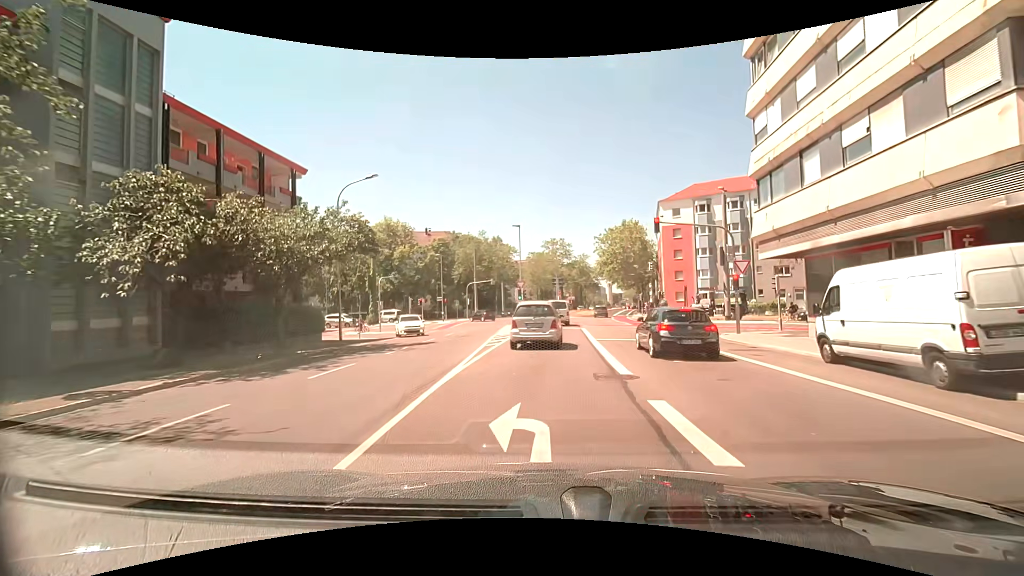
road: secondary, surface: asphalt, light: Day
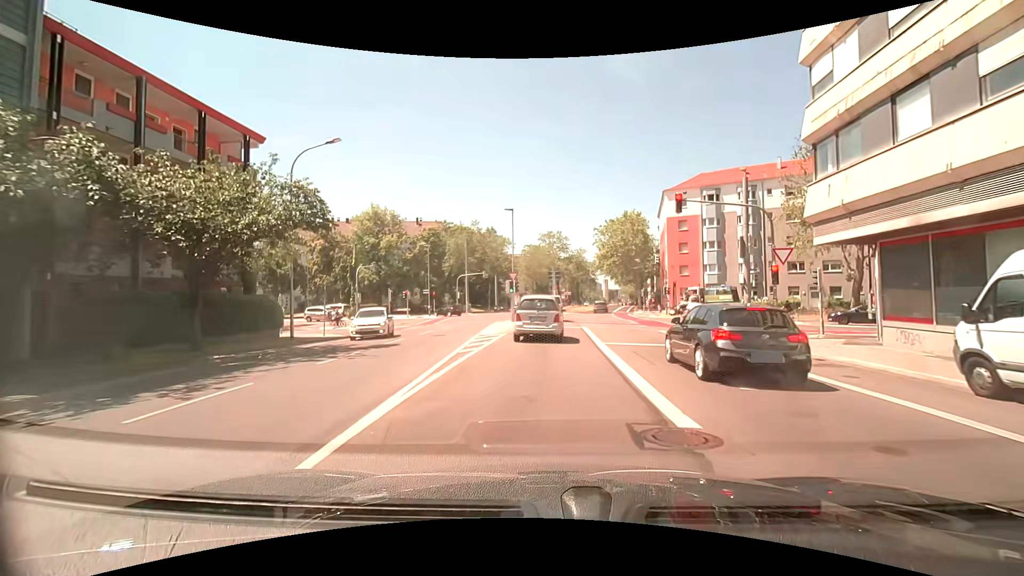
(0.0, +4.9) m; +2°
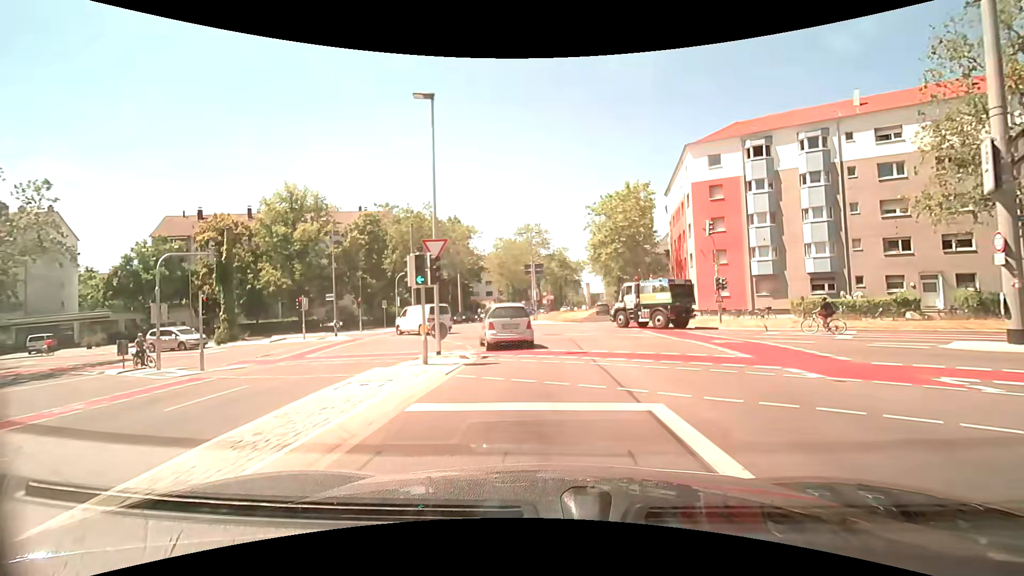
(0.0, +21.0) m; +2°
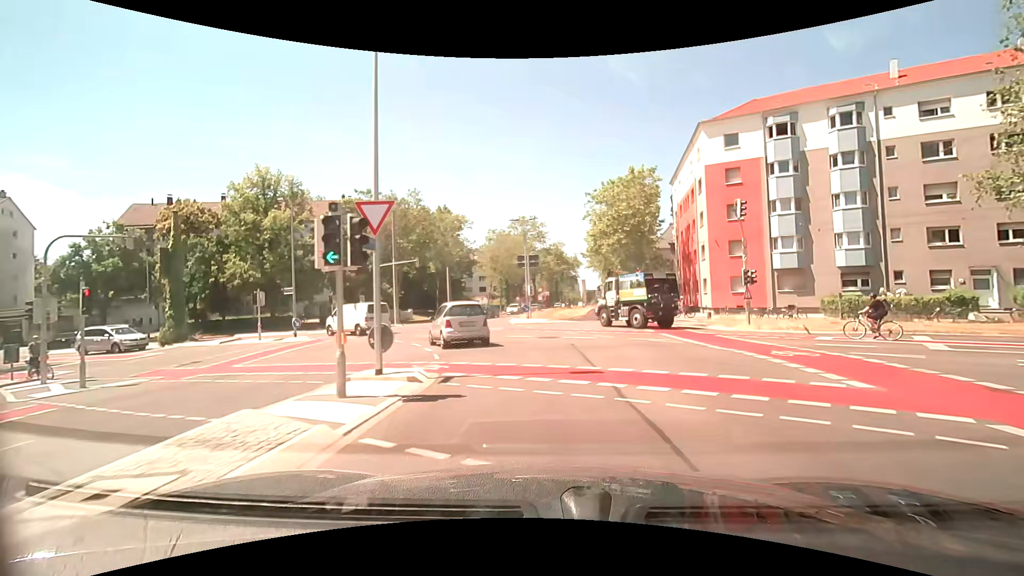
(0.0, +5.1) m; -1°
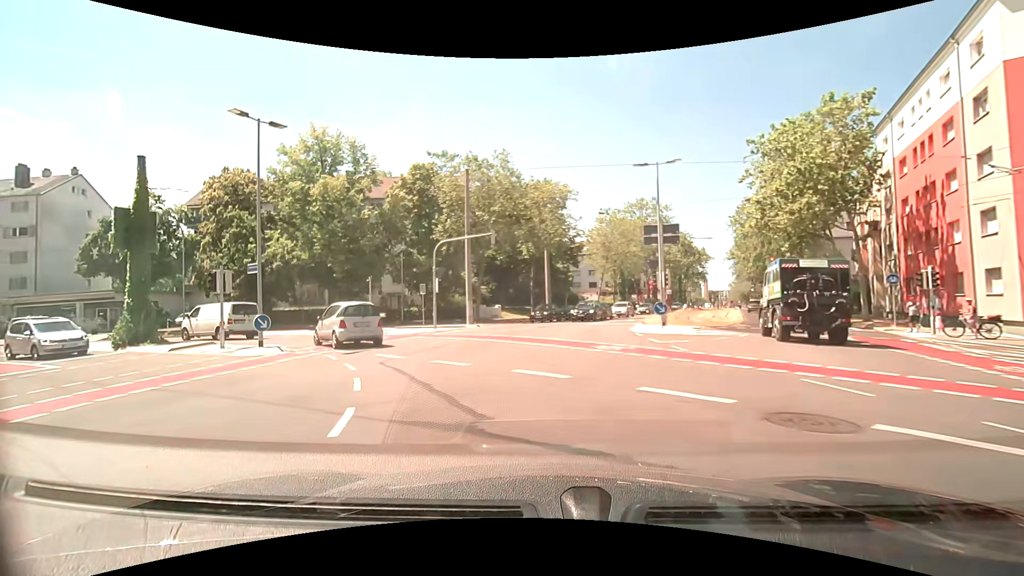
(-1.0, +14.8) m; -12°
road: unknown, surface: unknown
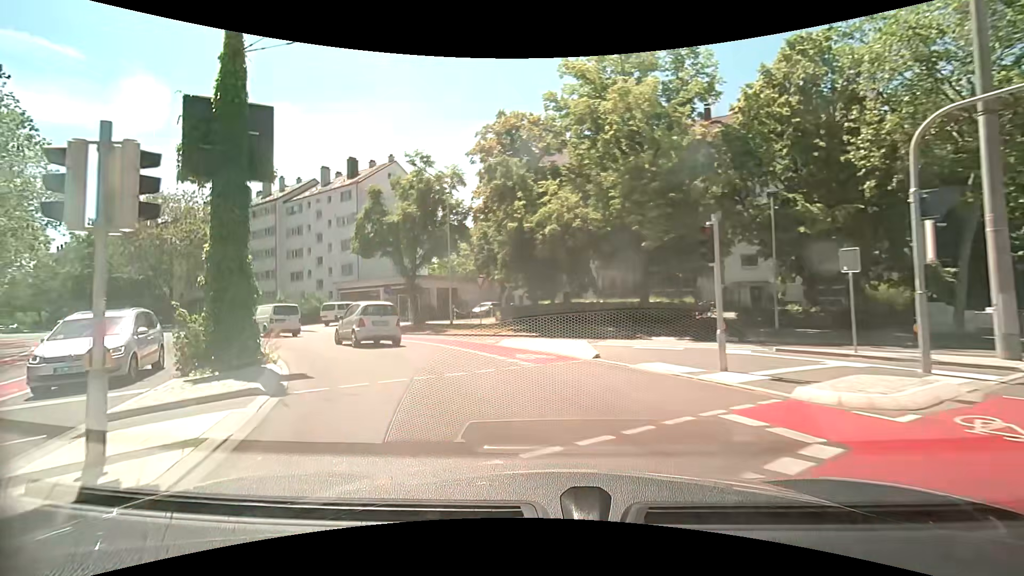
(-5.6, +18.2) m; -37°
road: secondary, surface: asphalt
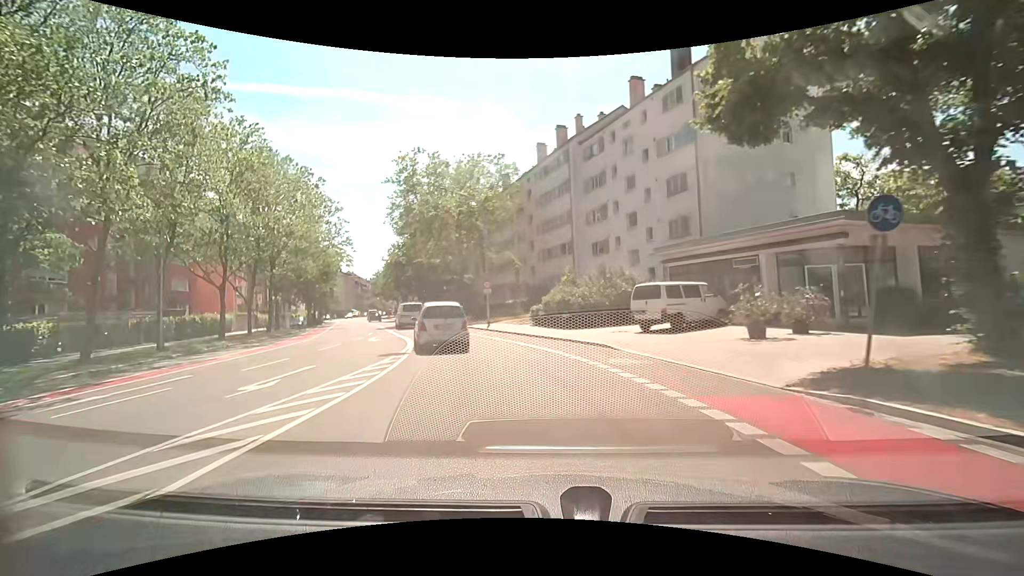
(-8.7, +23.1) m; -35°
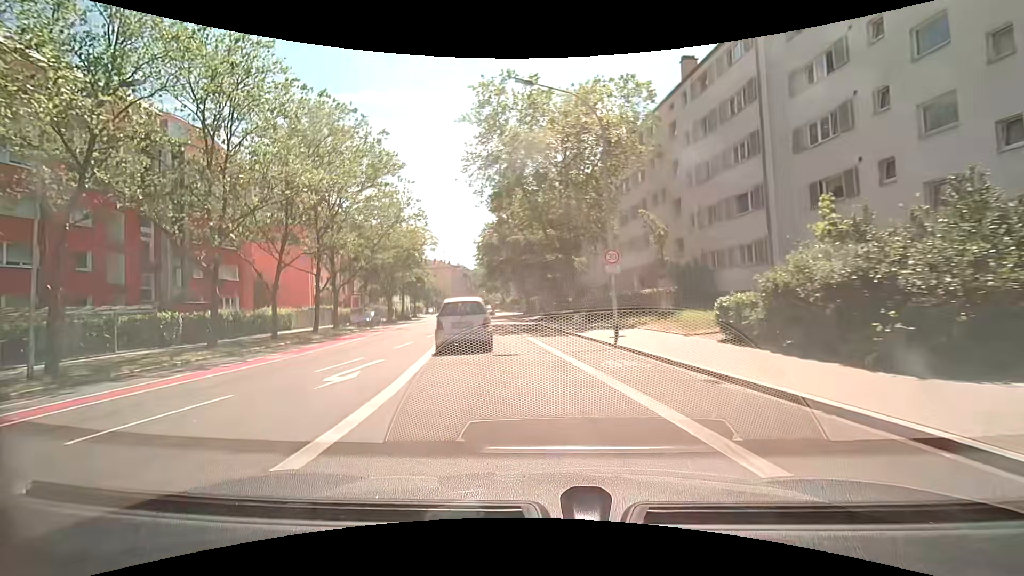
(-2.0, +16.2) m; -13°
(-1, +10) (-2, +20) (-3, +30) (-5, +40) (-6, +50) (-8, +59) (-10, +69) (-11, +79) (-13, +89) (-14, +99) m
